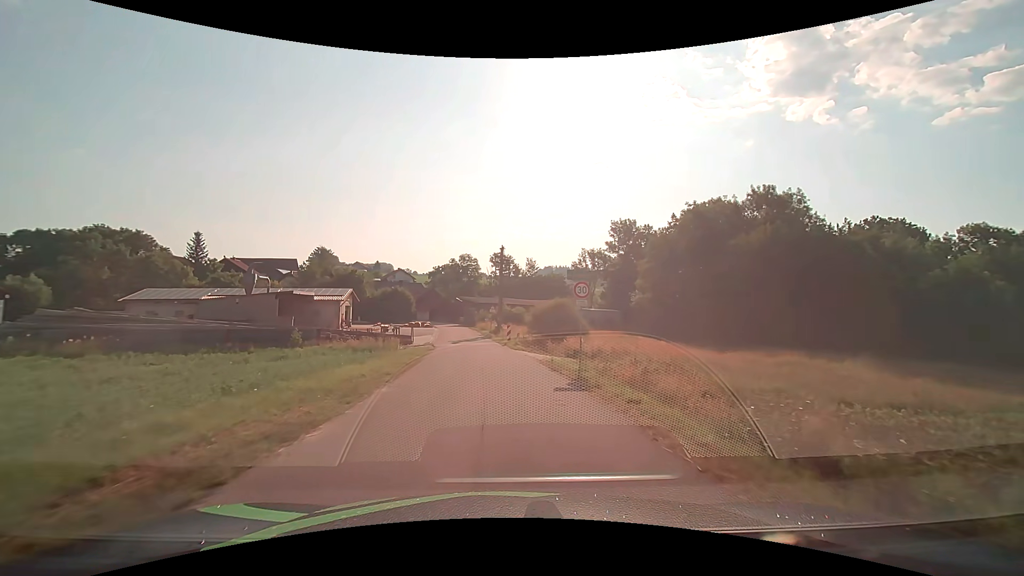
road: unclassified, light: Day
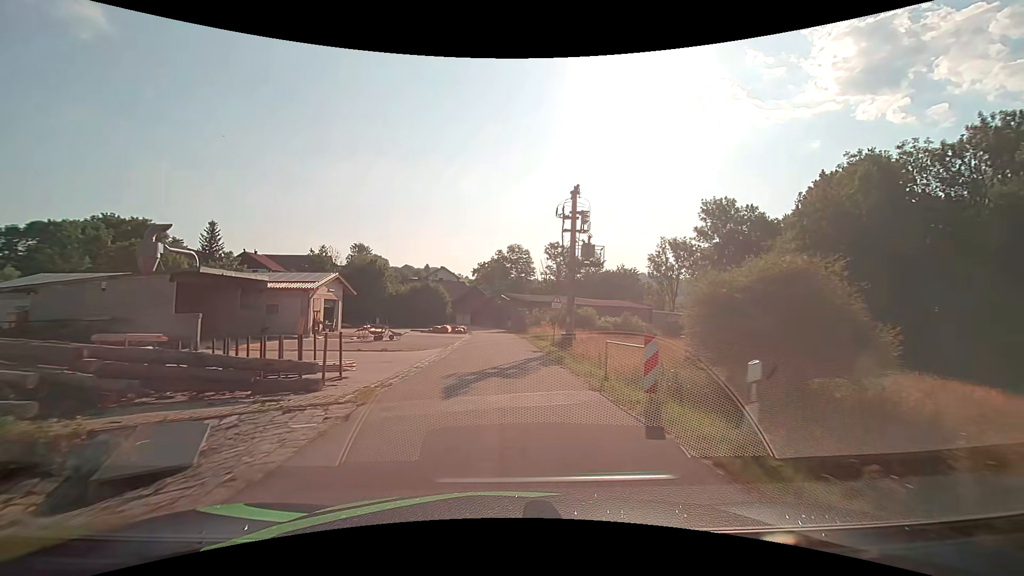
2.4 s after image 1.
(-1.2, +24.7) m; -6°
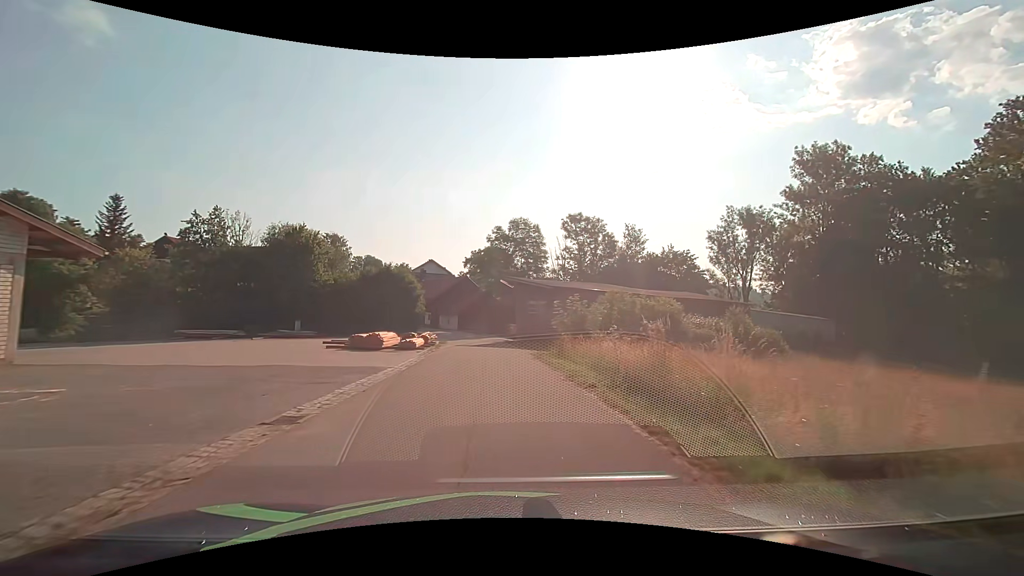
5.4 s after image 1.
(-0.3, +30.4) m; 0°
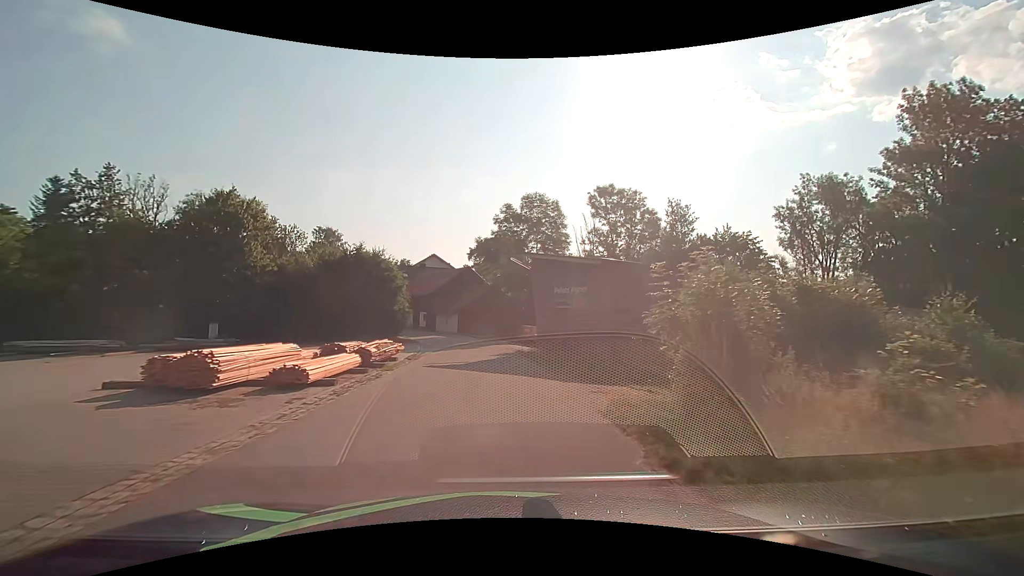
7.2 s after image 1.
(-0.2, +15.5) m; -2°
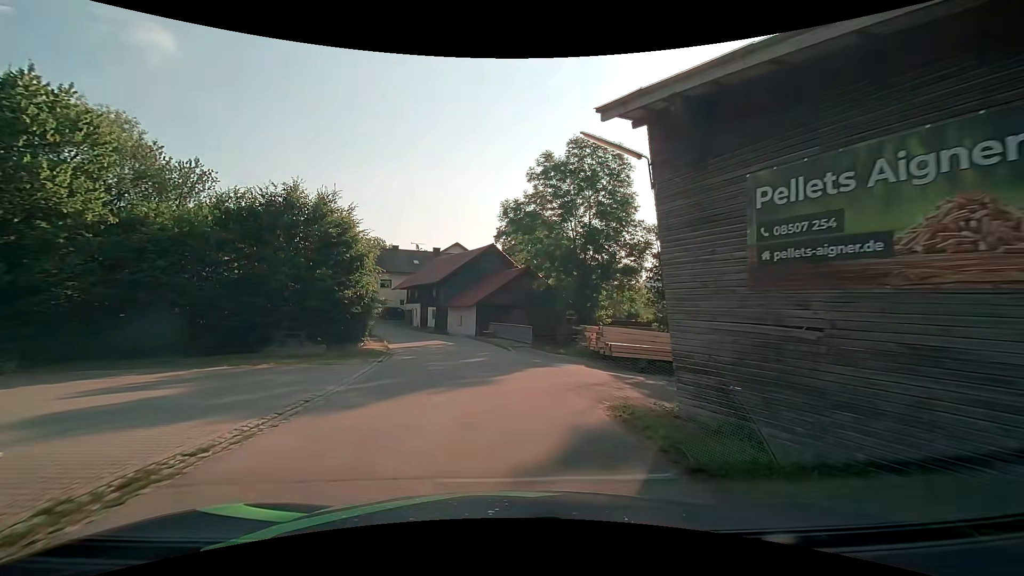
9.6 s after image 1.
(-0.4, +19.1) m; -4°
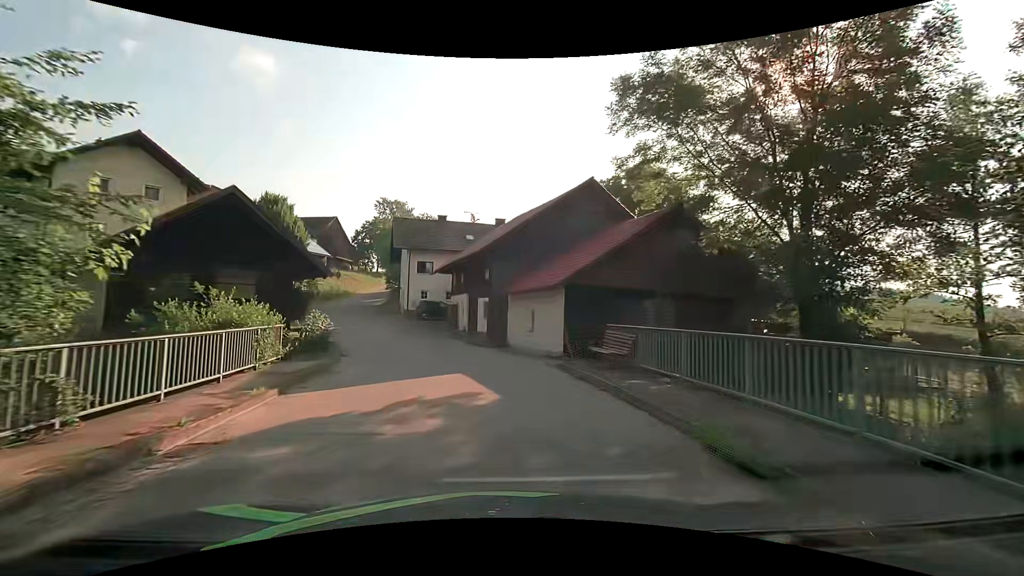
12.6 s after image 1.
(-1.5, +22.8) m; -8°
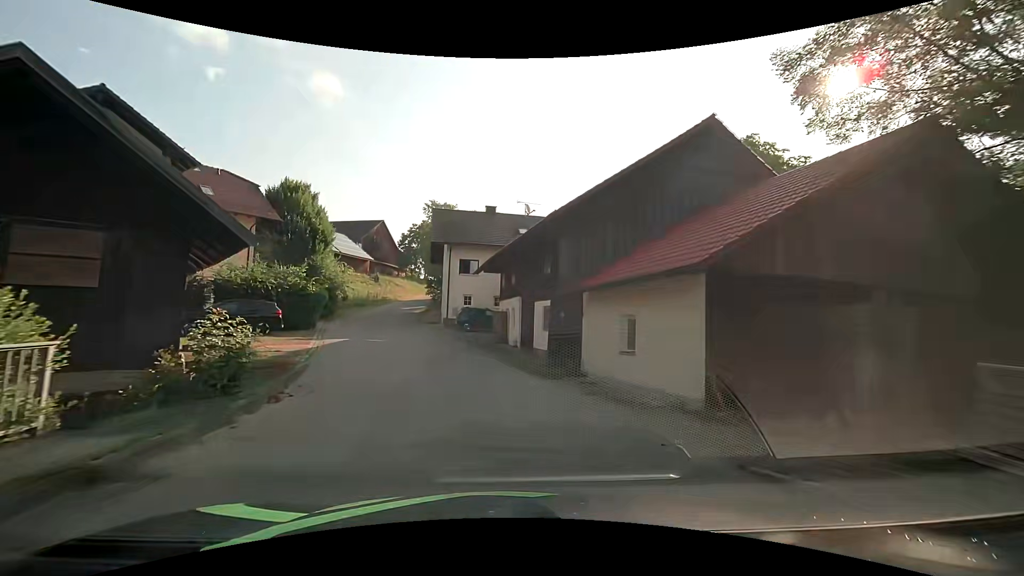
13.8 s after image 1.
(-0.5, +8.9) m; -6°
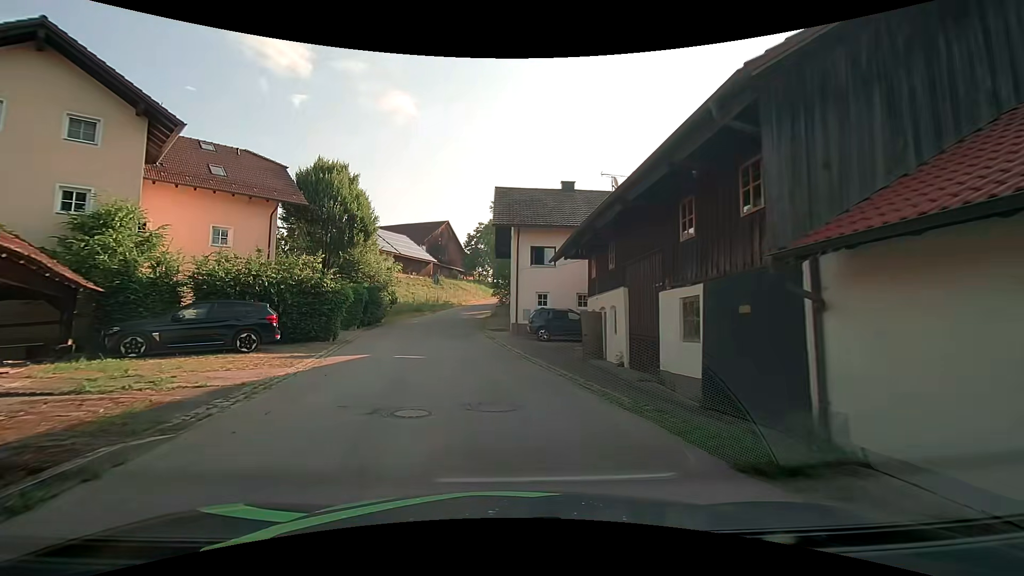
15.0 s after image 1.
(-0.7, +8.7) m; -9°
(-1, +10) (-2, +20) (-4, +30) (-4, +40) (-3, +50) (-2, +60) (0, +69) (+2, +79) (+4, +89) (+7, +99) m
